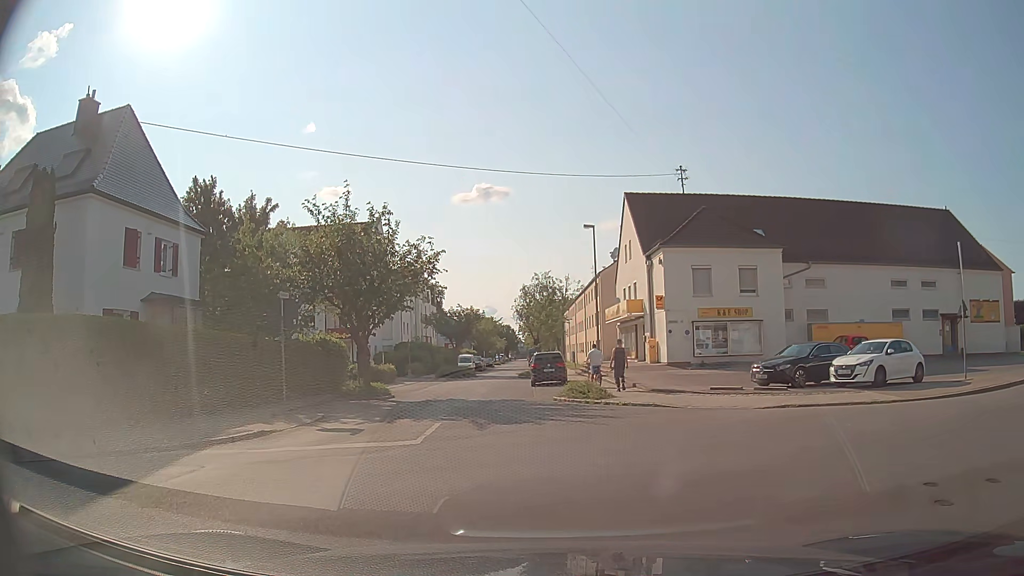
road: residential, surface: asphalt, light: Day
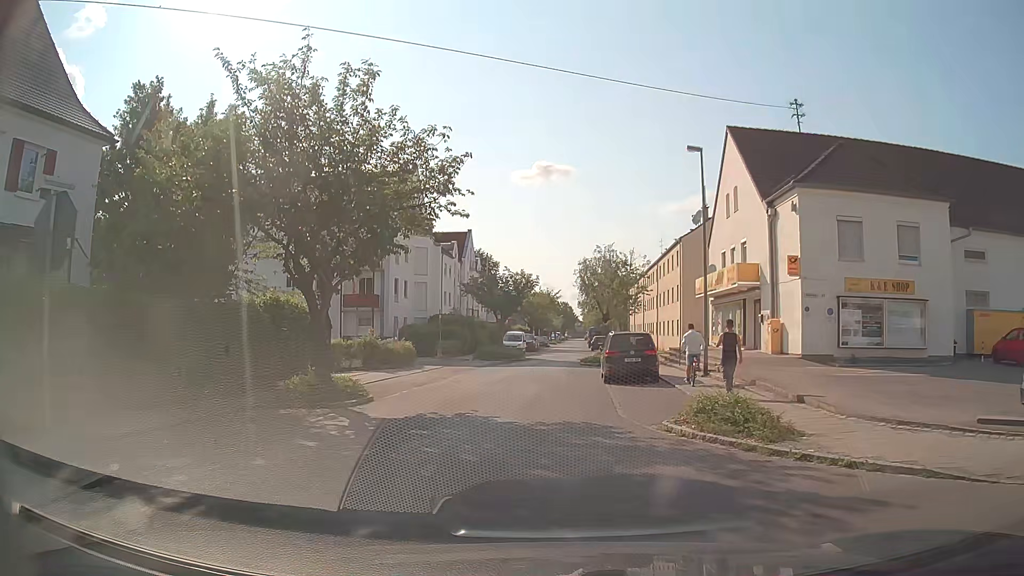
(-0.4, +11.8) m; -3°
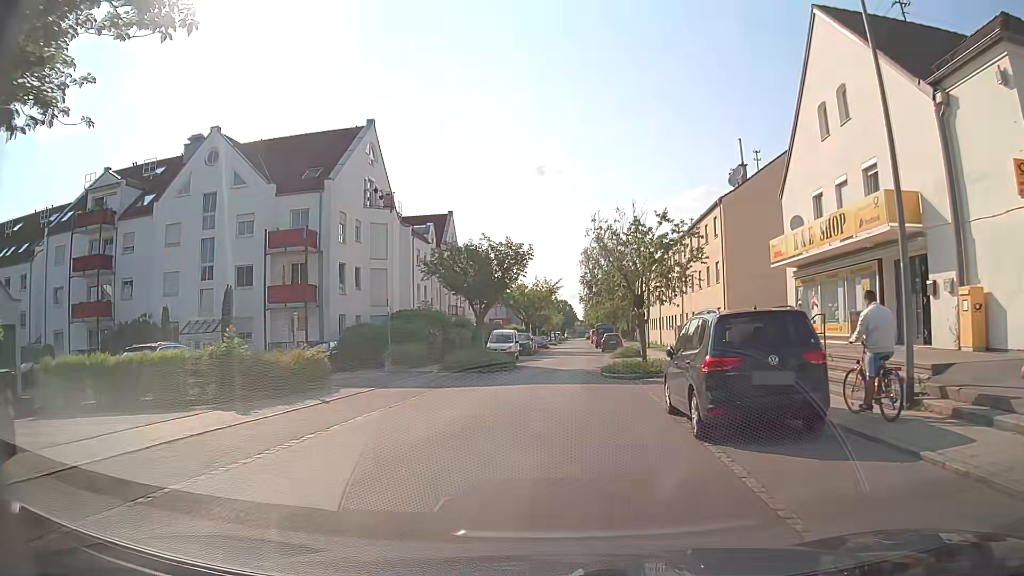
(-0.1, +13.2) m; 0°
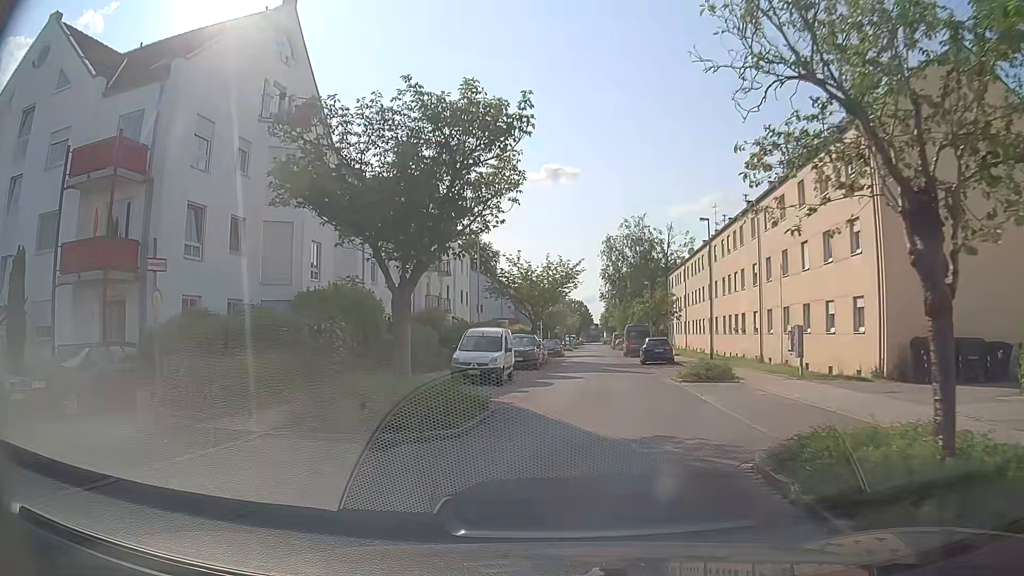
(-0.3, +17.4) m; -2°
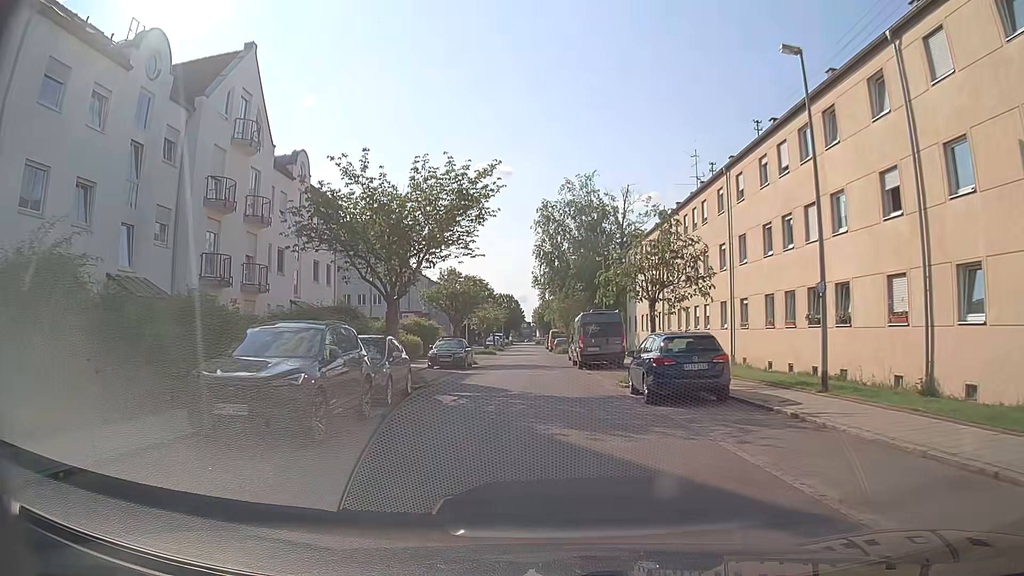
(+1.8, +23.0) m; +7°
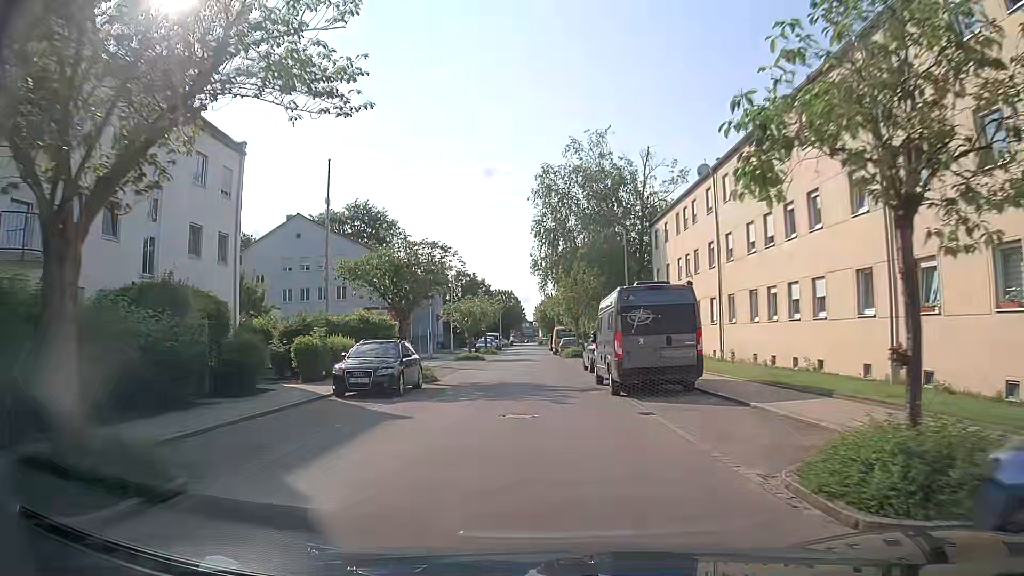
(-0.2, +14.6) m; -1°
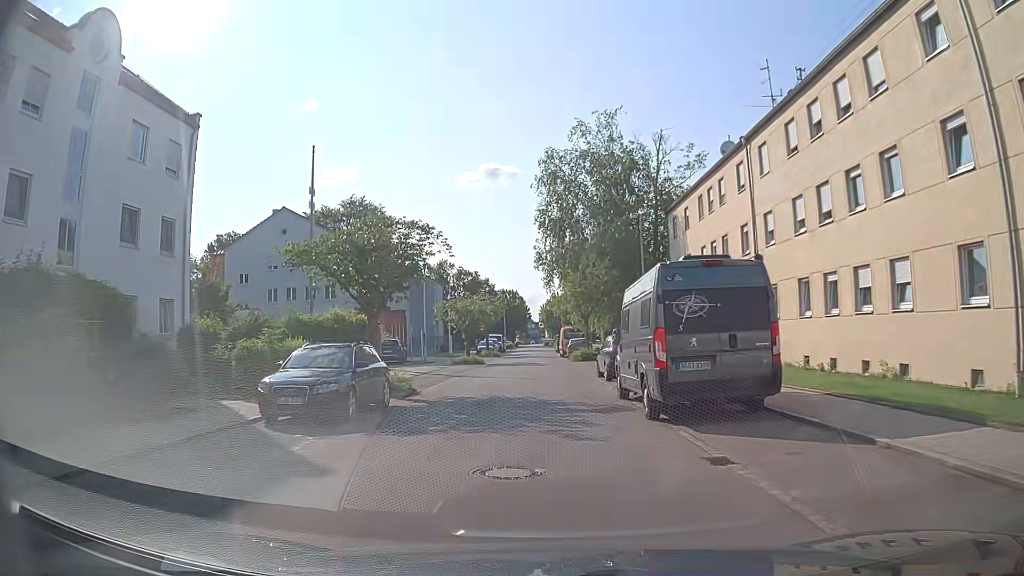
(0.0, +4.9) m; +1°
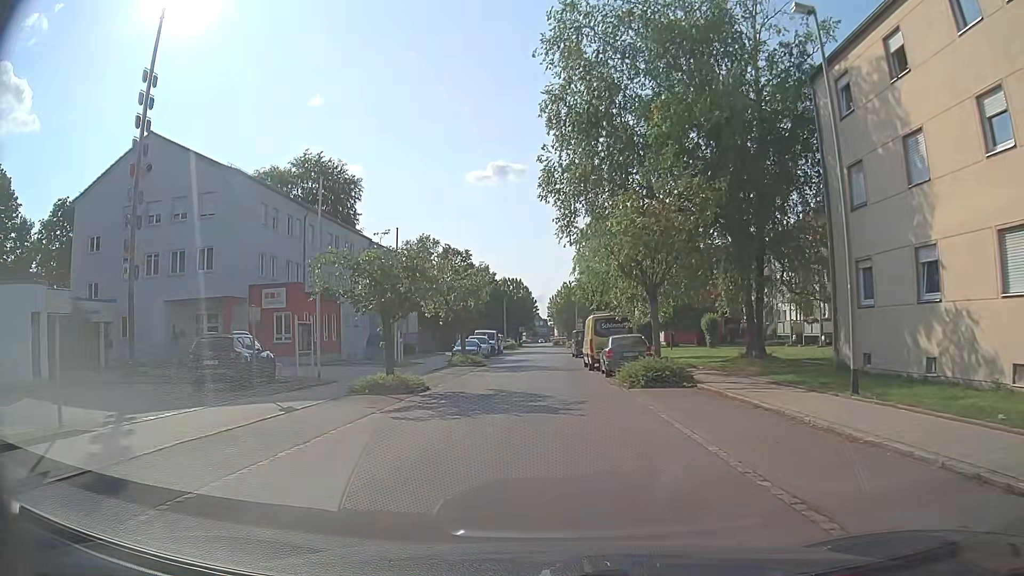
(-0.6, +23.9) m; -2°
(0, +10) (0, +20) (0, +30) (0, +40) (0, +50) (0, +60) (+1, +70) (+1, +80) (+1, +90) (+1, +100) m
